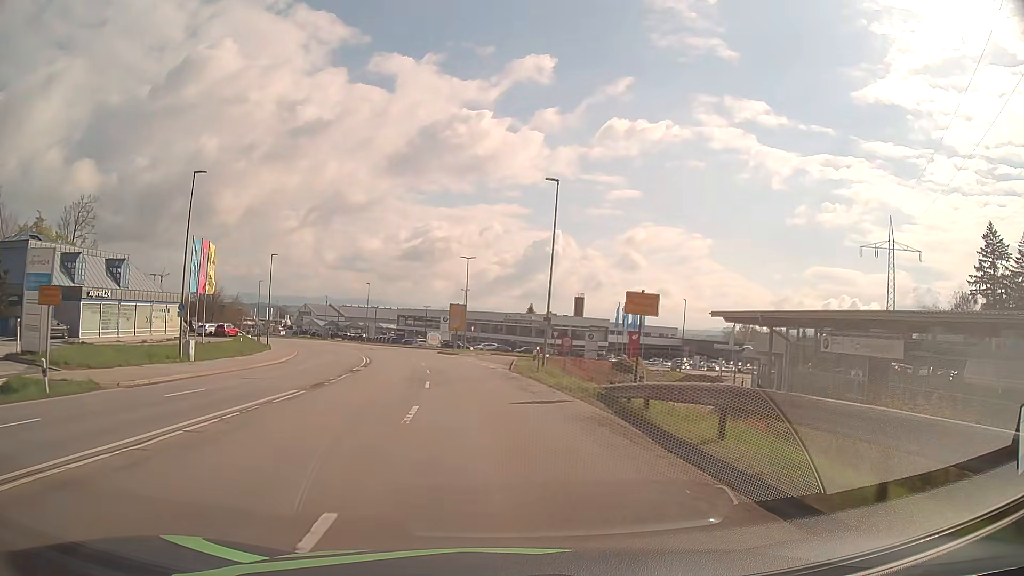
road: secondary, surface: asphalt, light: Day
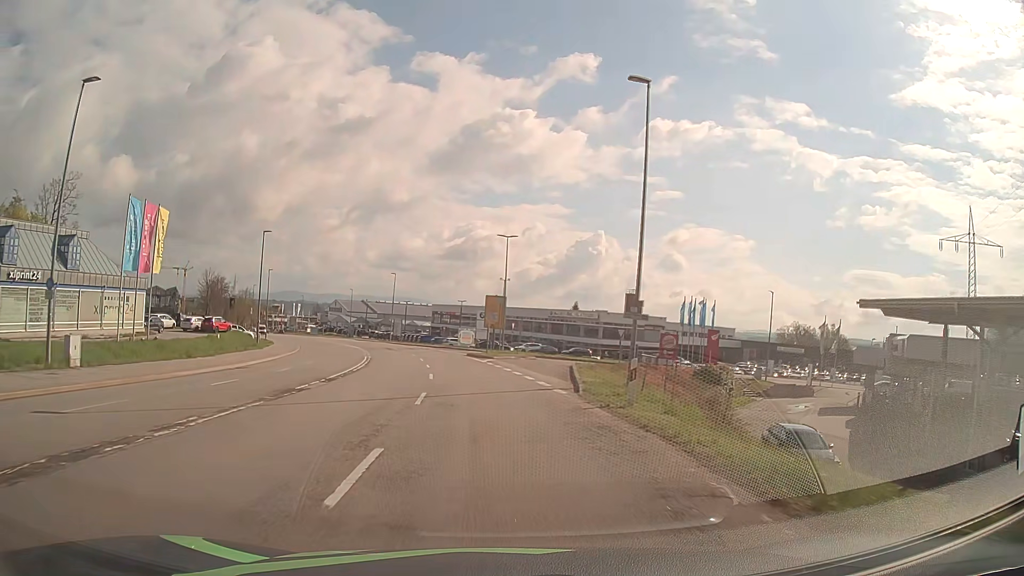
(-0.5, +14.8) m; -3°
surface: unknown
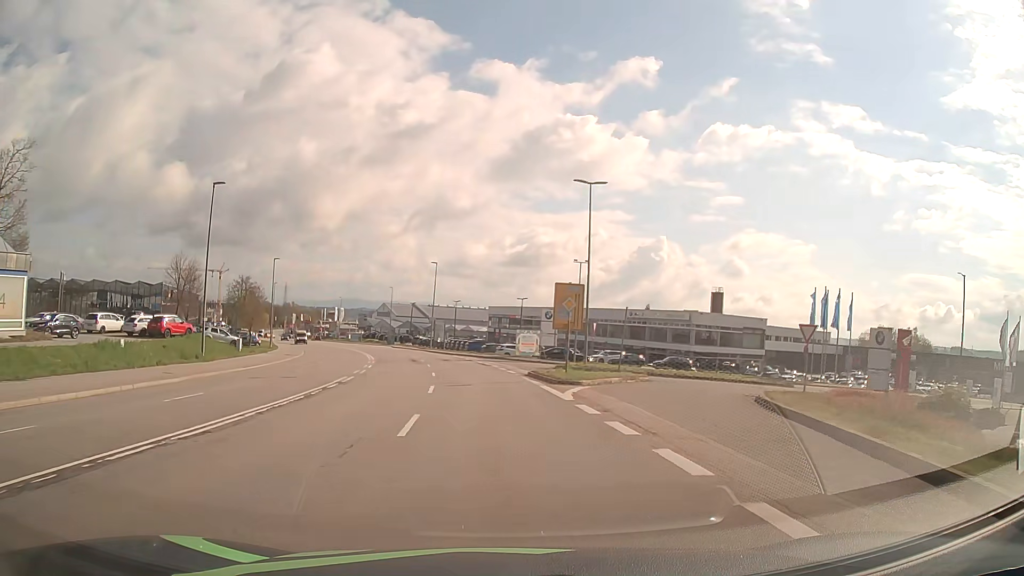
(-1.0, +22.3) m; -5°
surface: asphalt
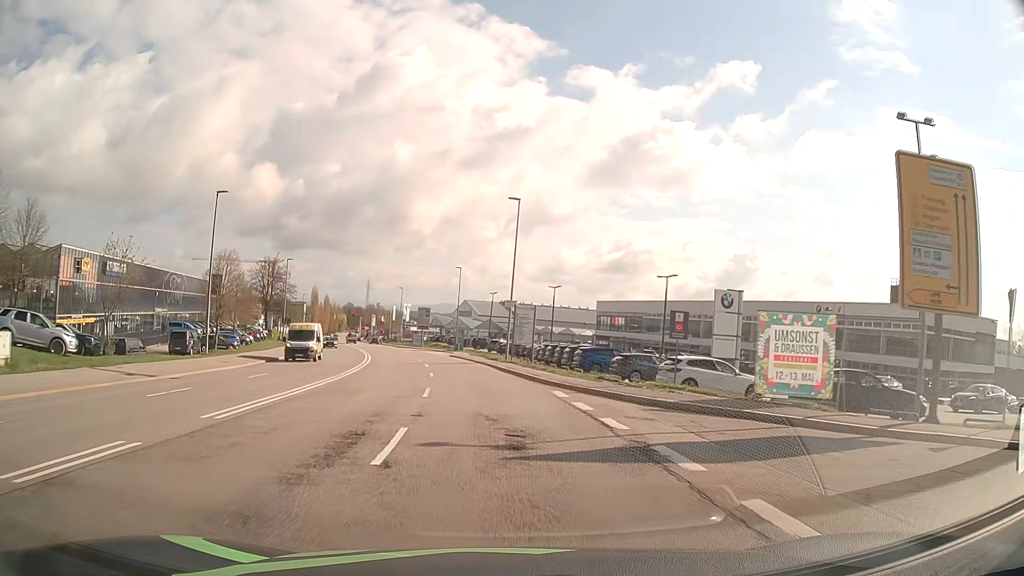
(-2.8, +37.9) m; -8°
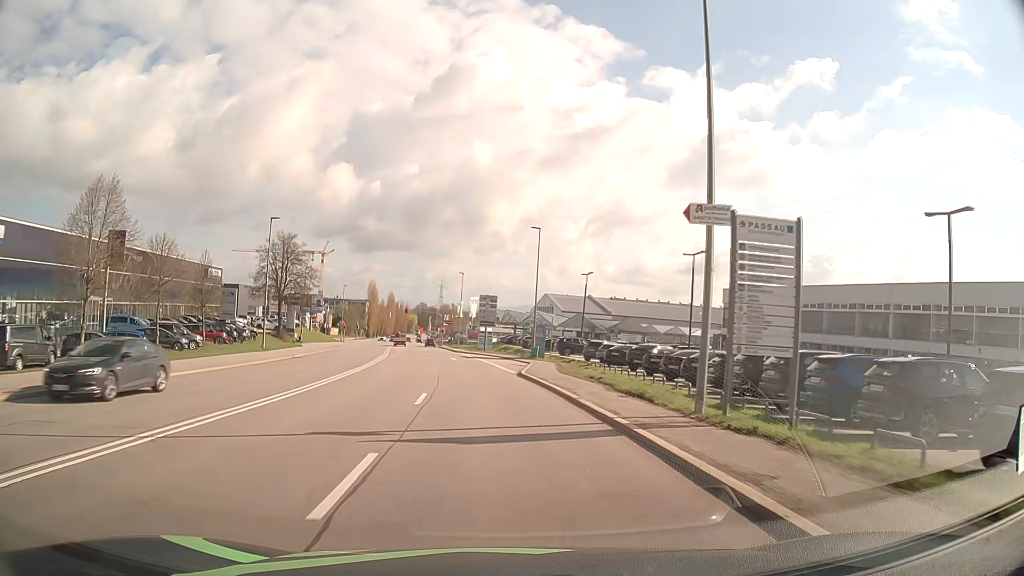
(-1.7, +29.6) m; -7°
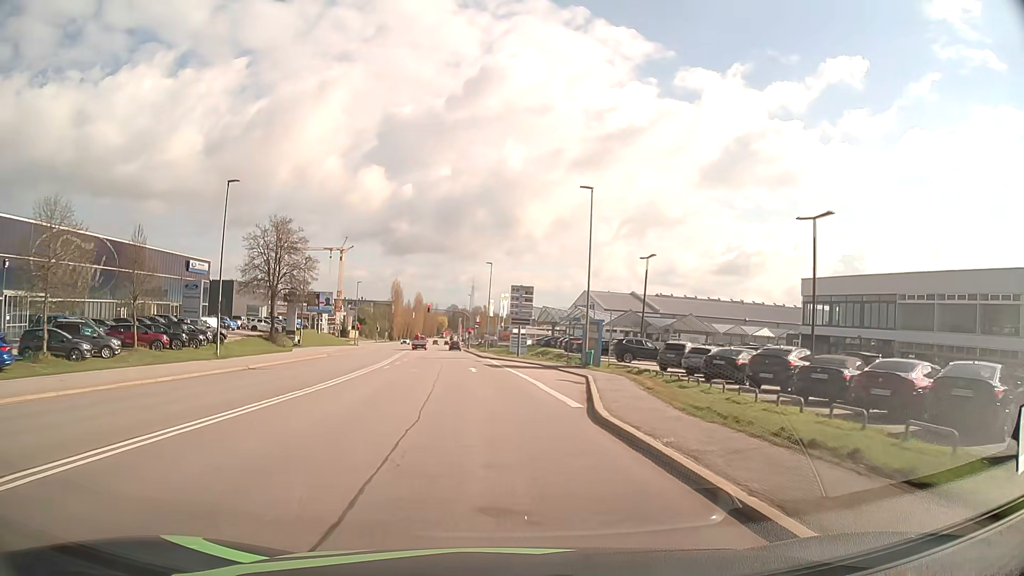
(-0.4, +14.6) m; -3°
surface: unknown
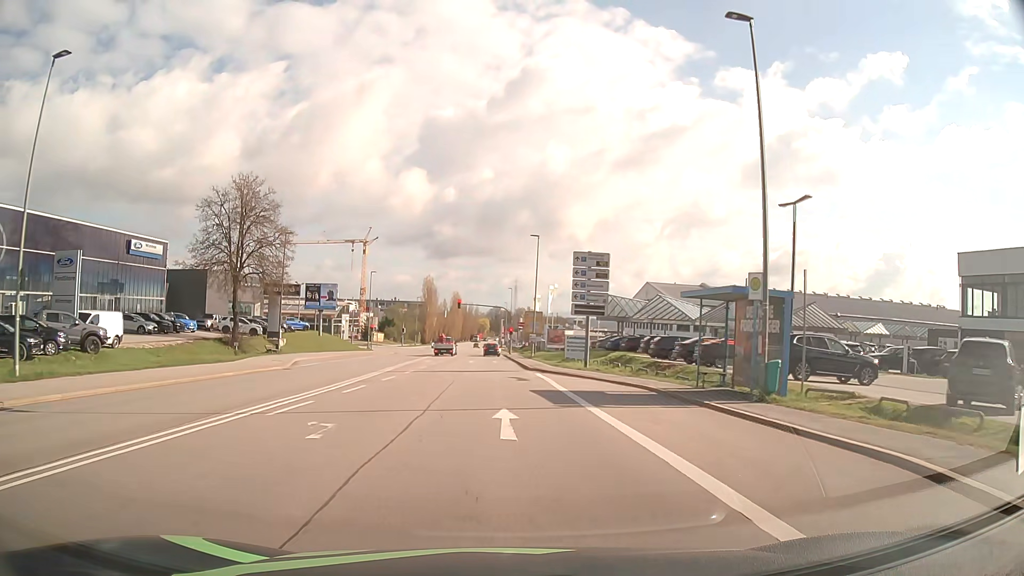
(-0.6, +21.4) m; -4°
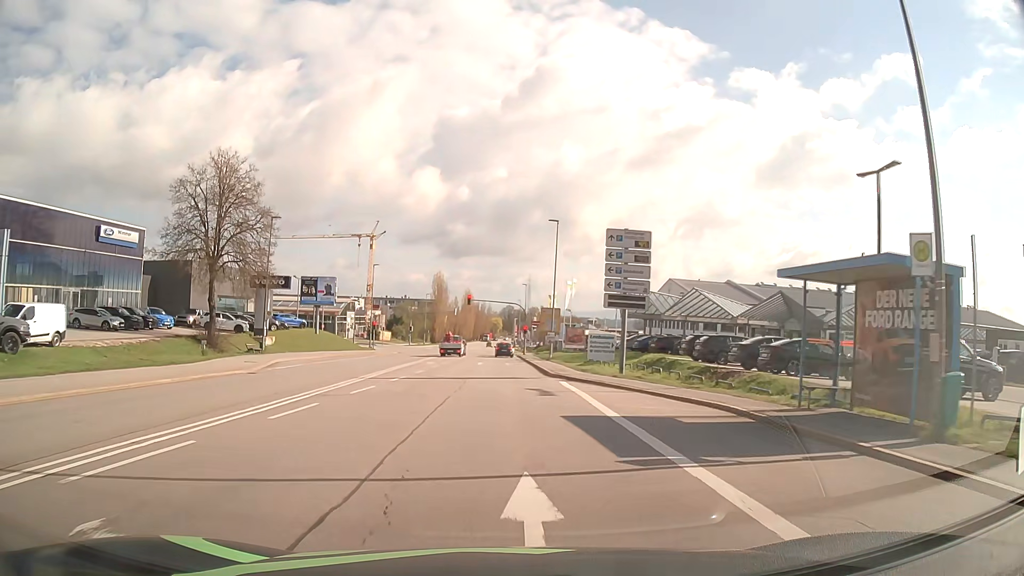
(0.0, +7.0) m; -1°
(0, +10) (0, +20) (0, +30) (0, +40) (0, +50) (0, +60) (0, +70) (0, +80) (0, +90) (0, +100) m
